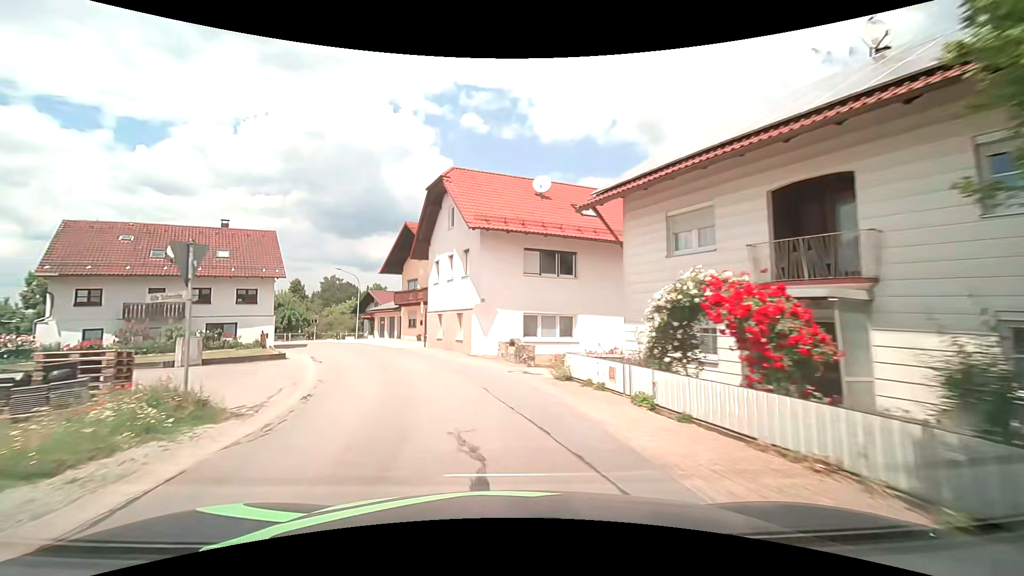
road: tertiary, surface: asphalt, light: Day
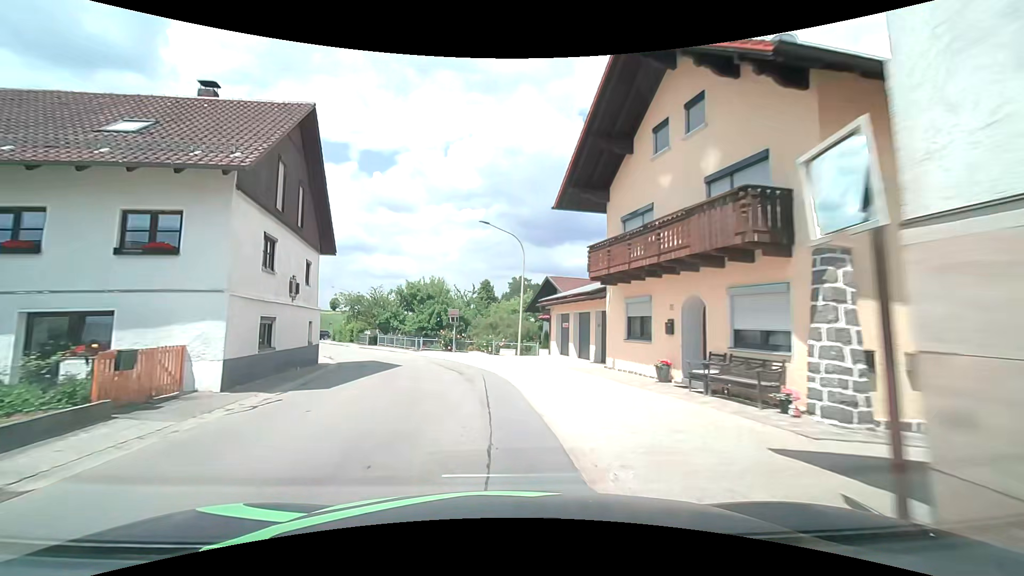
(-5.6, +26.5) m; -23°
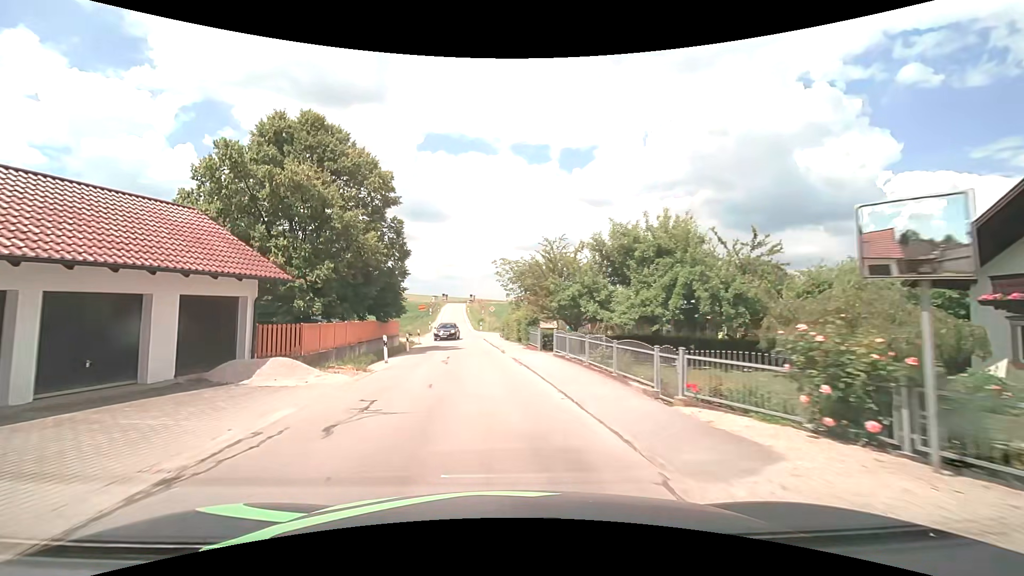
(-3.9, +25.6) m; -21°
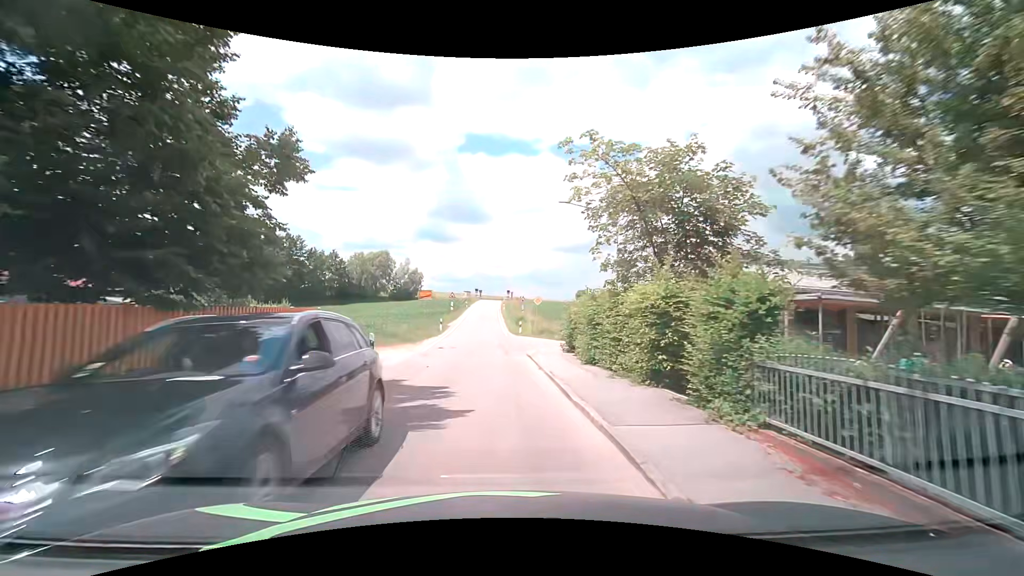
(-1.3, +21.9) m; -5°
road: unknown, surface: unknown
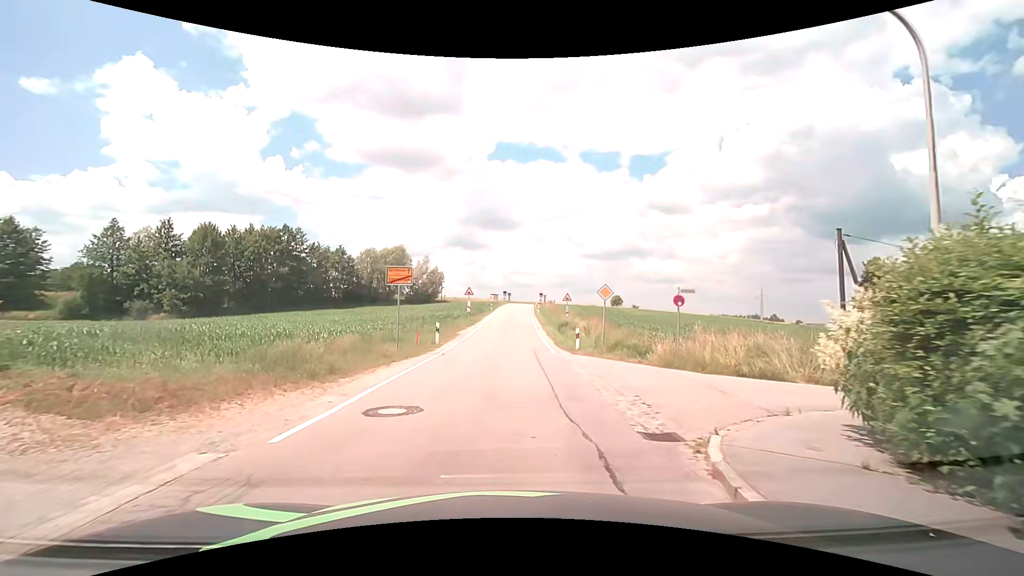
(-0.7, +16.8) m; -4°
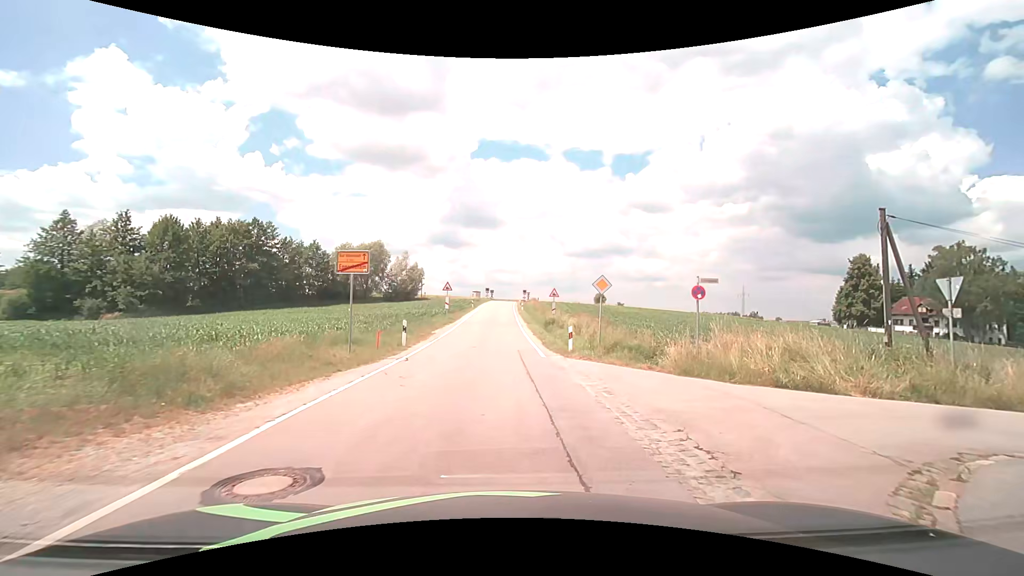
(0.0, +3.3) m; +2°
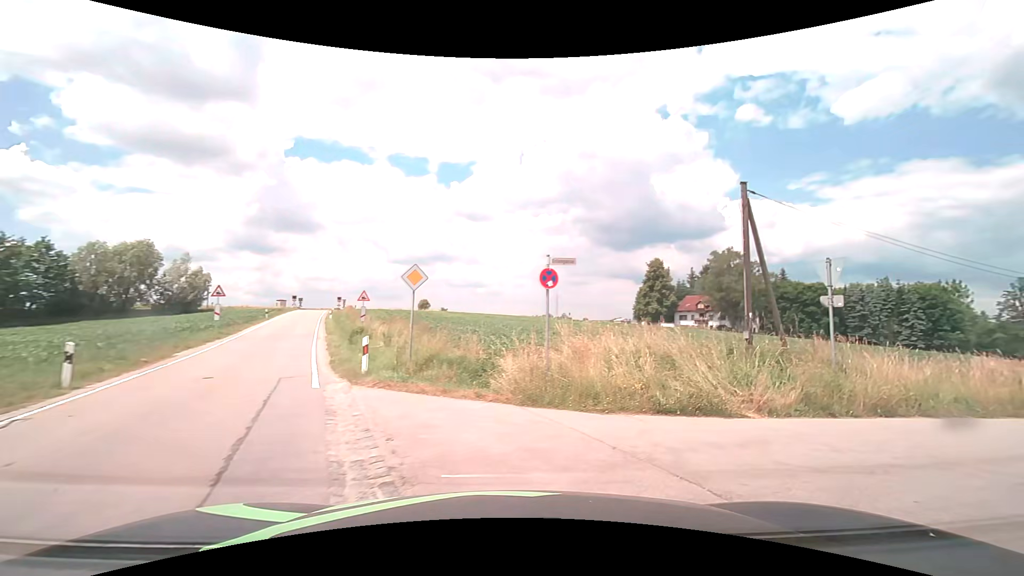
(+0.6, +5.1) m; +18°
